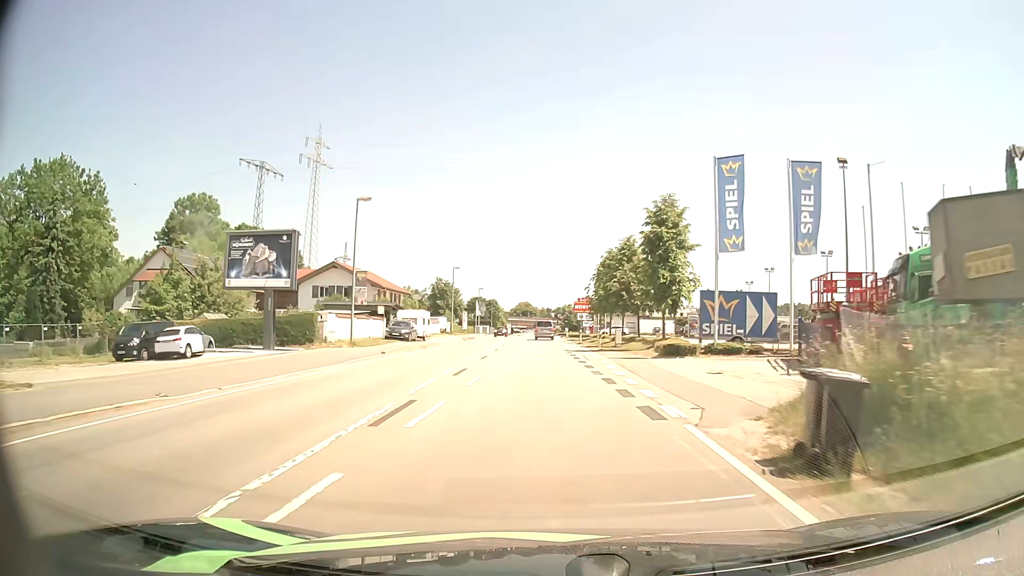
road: primary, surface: asphalt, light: Day
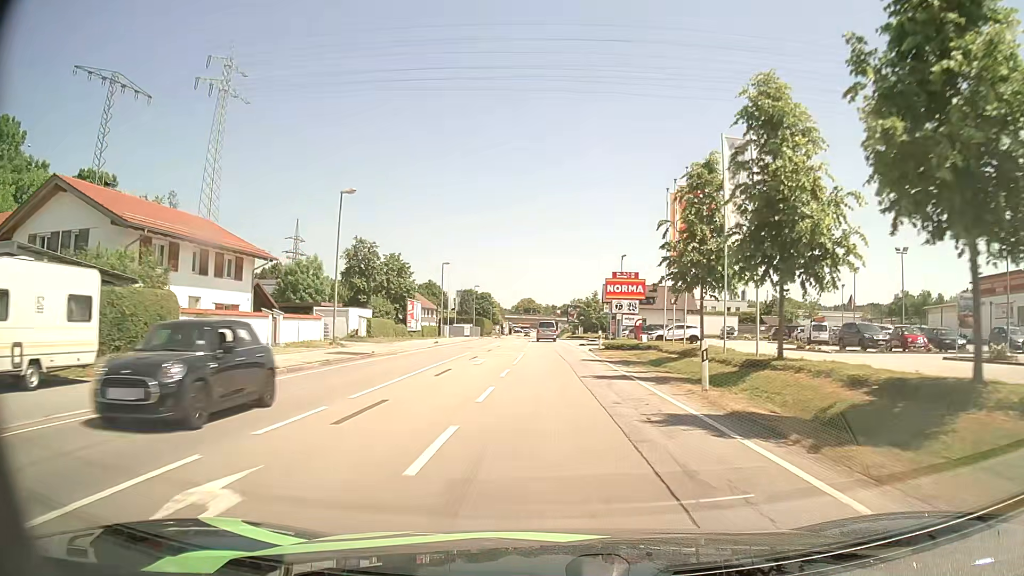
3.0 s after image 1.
(-0.2, +44.8) m; 0°
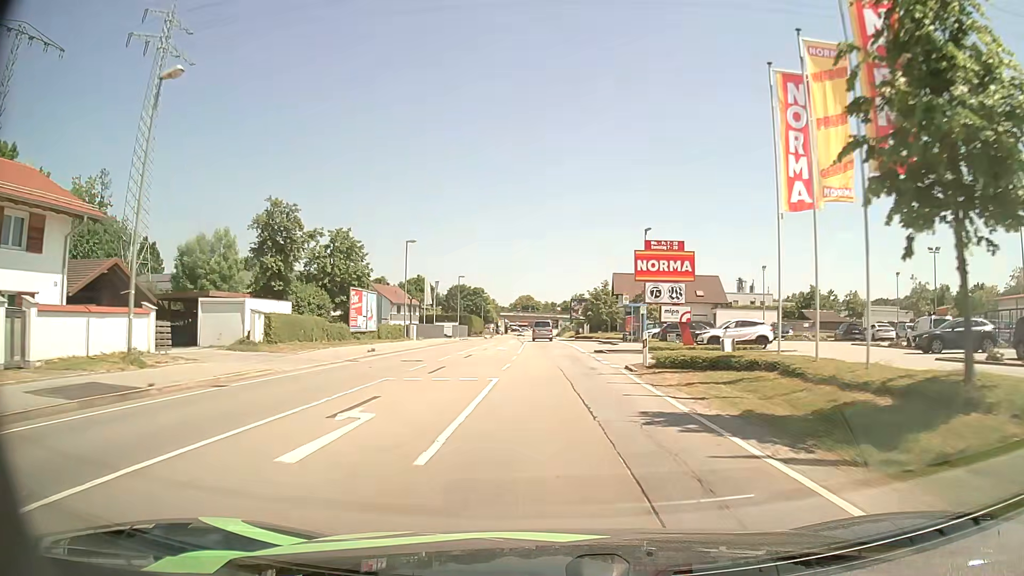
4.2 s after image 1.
(0.0, +17.6) m; 0°
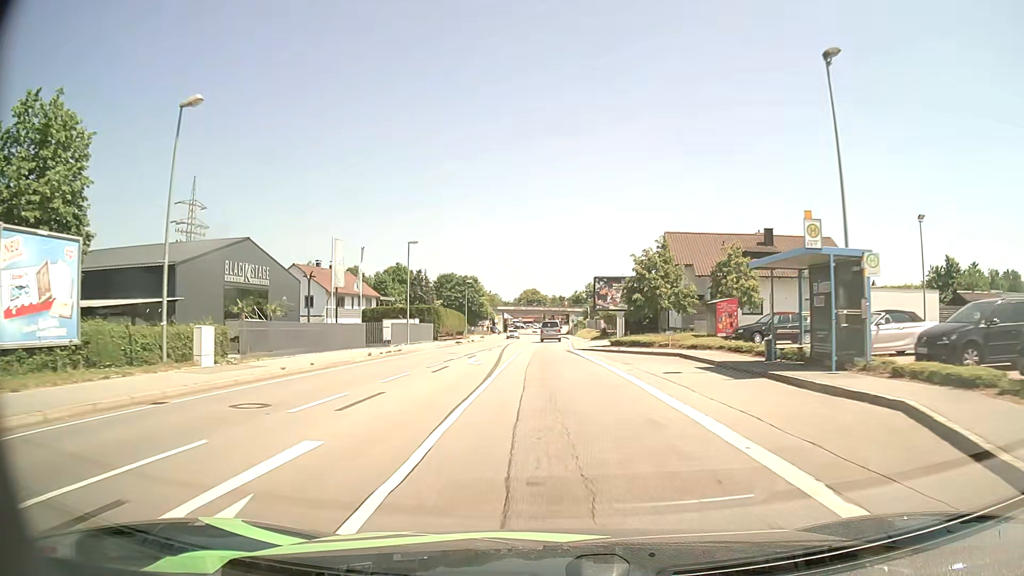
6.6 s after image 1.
(-0.2, +35.0) m; -1°
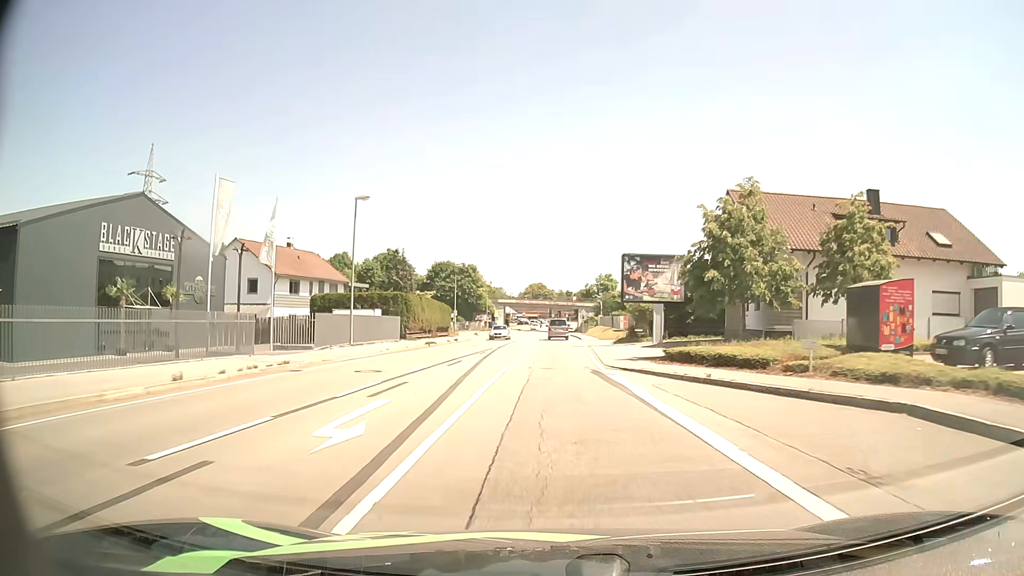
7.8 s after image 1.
(-0.1, +16.6) m; -1°
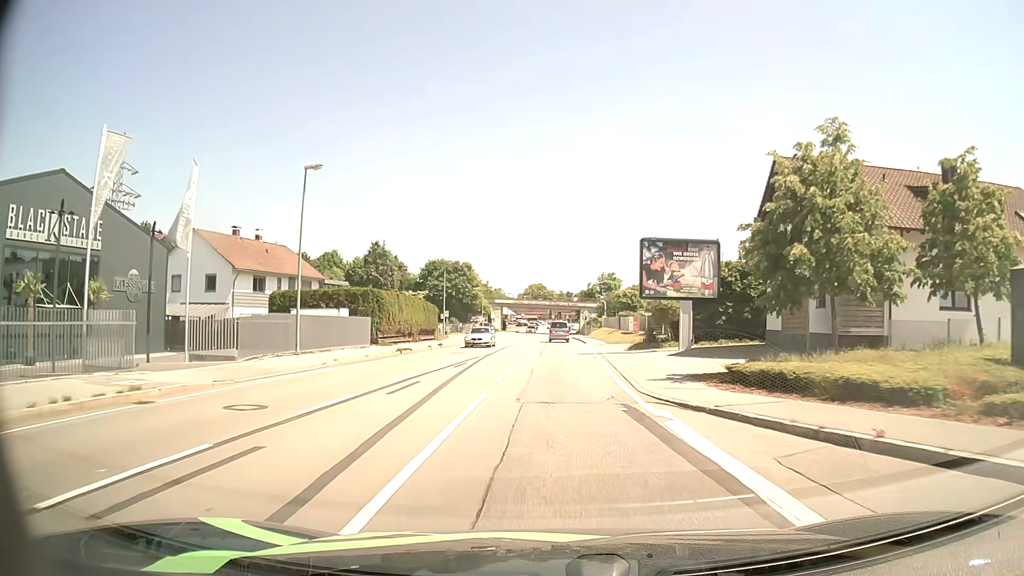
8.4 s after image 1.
(0.0, +8.0) m; 0°
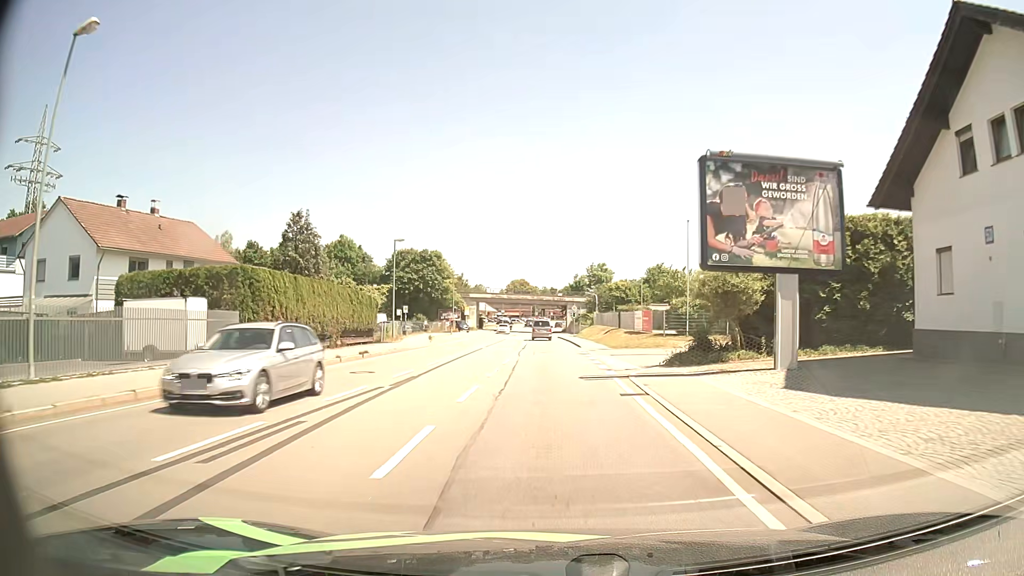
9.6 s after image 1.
(+0.3, +15.8) m; +2°
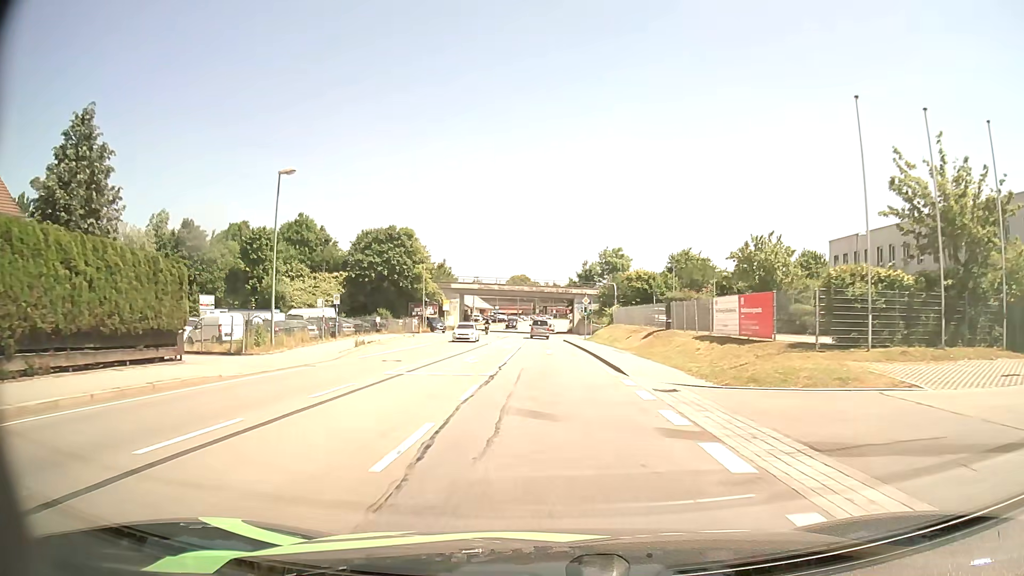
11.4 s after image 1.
(+0.1, +23.8) m; 0°
(0, +10) (0, +20) (0, +30) (0, +40) (0, +50) (-1, +60) (-1, +70) (-1, +80) (-1, +90) (-1, +100) m
